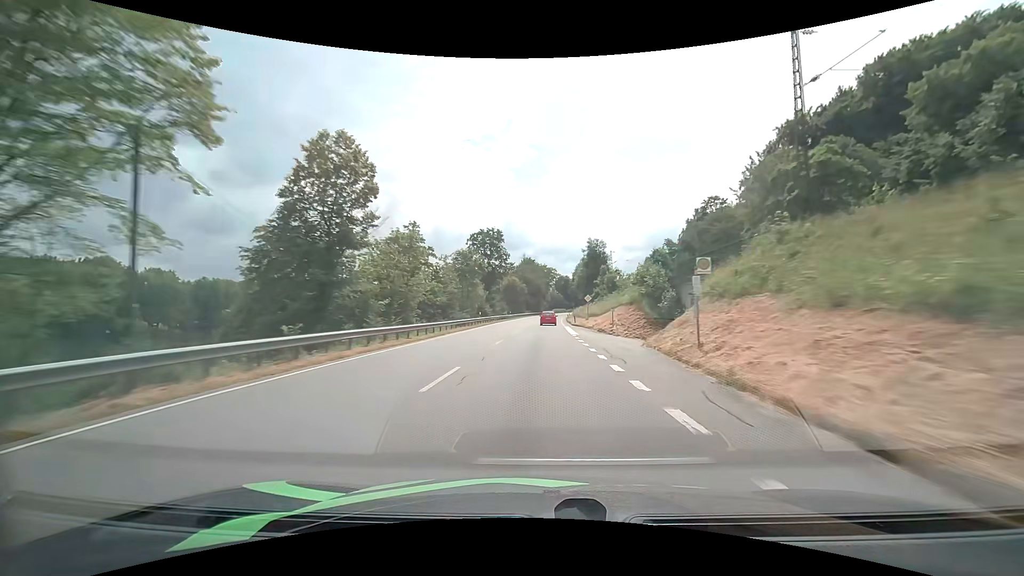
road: primary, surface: asphalt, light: Day
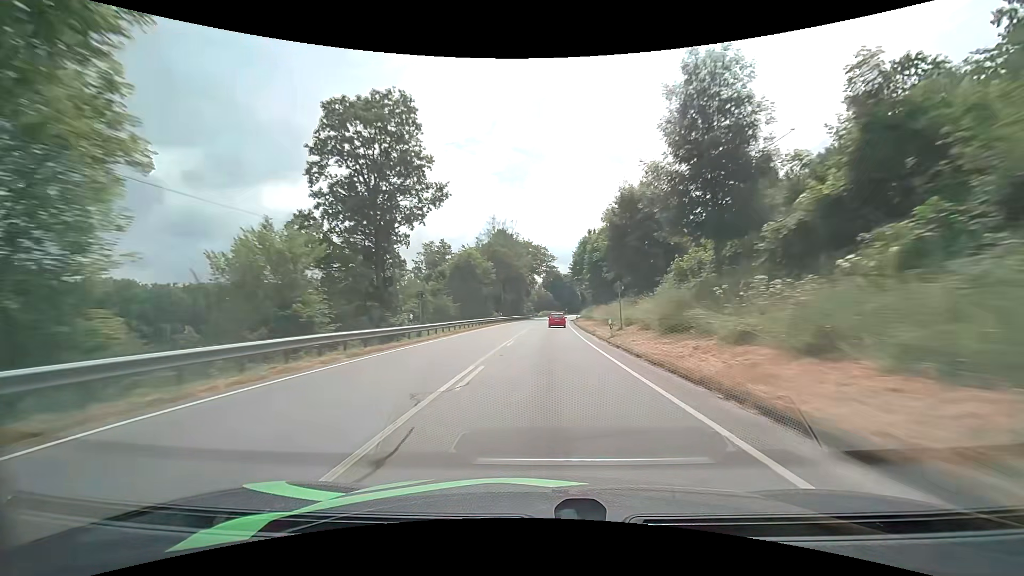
(+0.7, +61.1) m; +2°
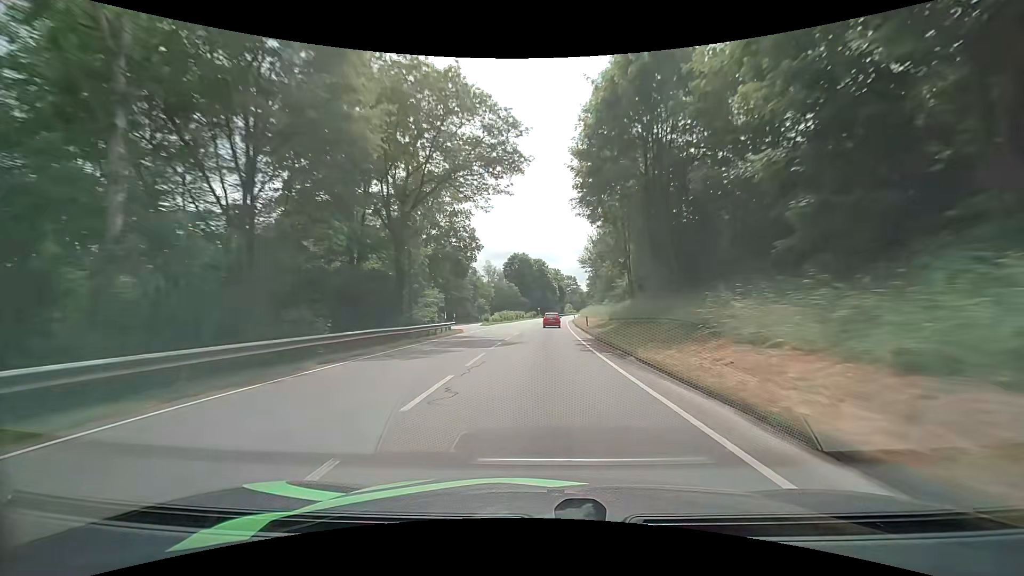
(+2.4, +75.0) m; +4°
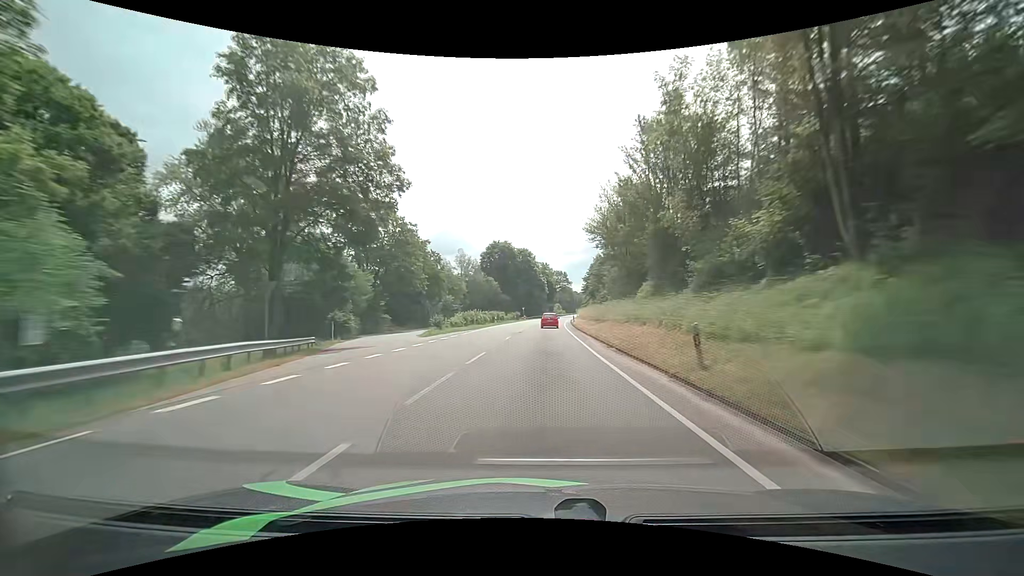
(+0.4, +30.0) m; +1°
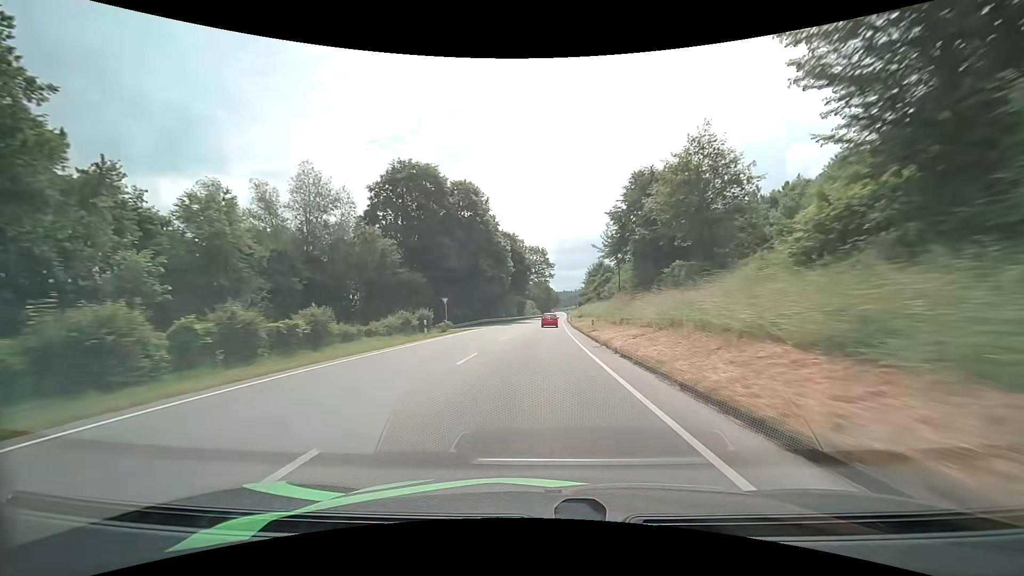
(+2.3, +73.6) m; +3°
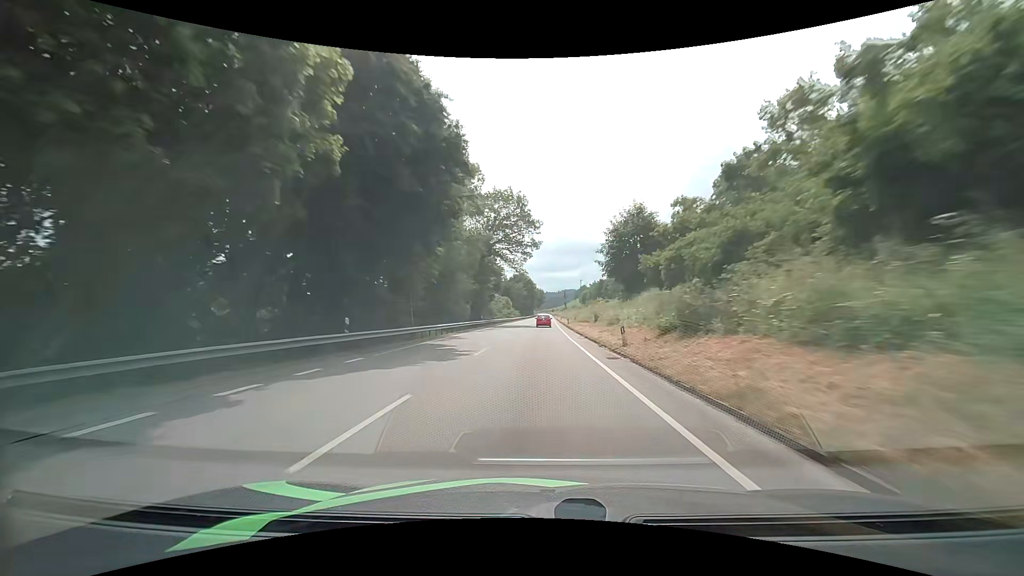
(+1.3, +57.8) m; +2°
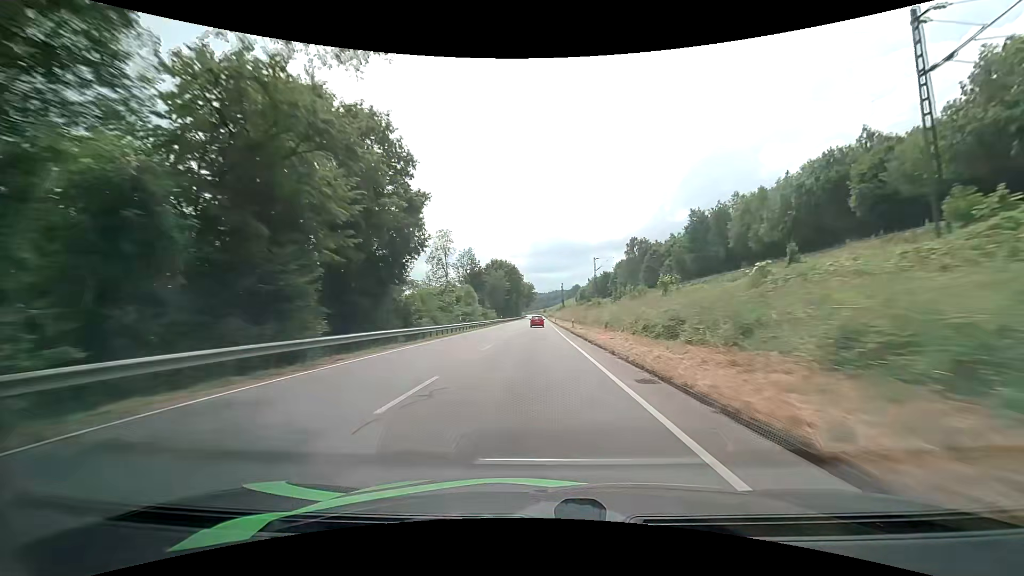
(+0.3, +58.8) m; +1°
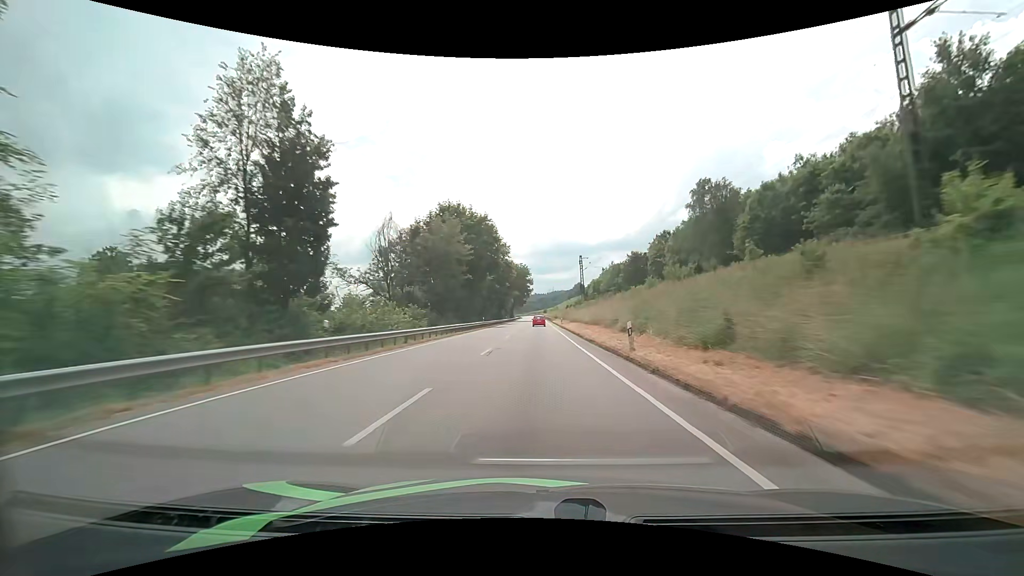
(-0.3, +75.3) m; 0°
(0, +10) (0, +20) (0, +30) (0, +40) (0, +50) (0, +60) (0, +70) (0, +80) (0, +90) (0, +100) m
